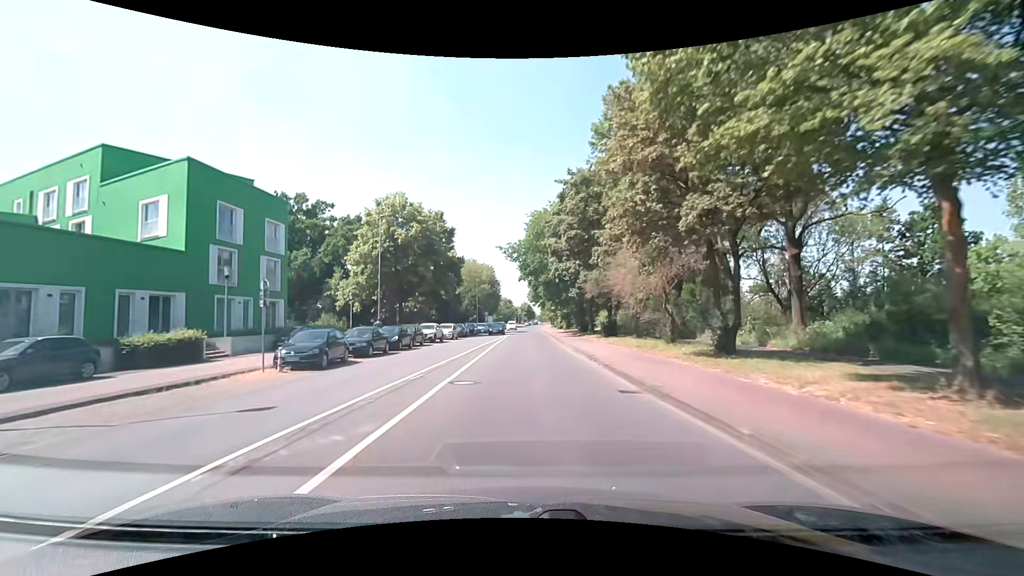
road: tertiary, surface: asphalt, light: Day
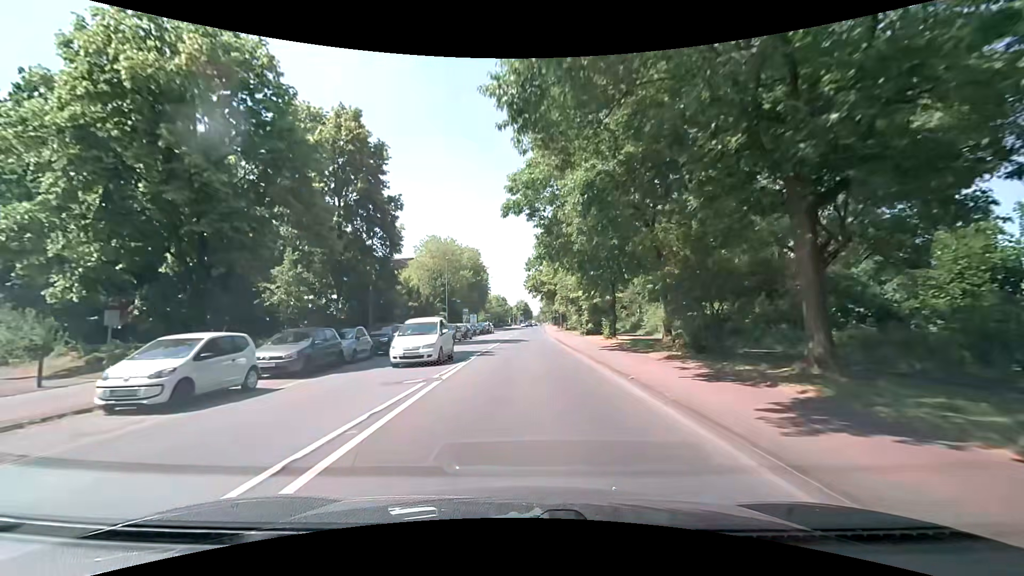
(+0.1, +37.1) m; 0°
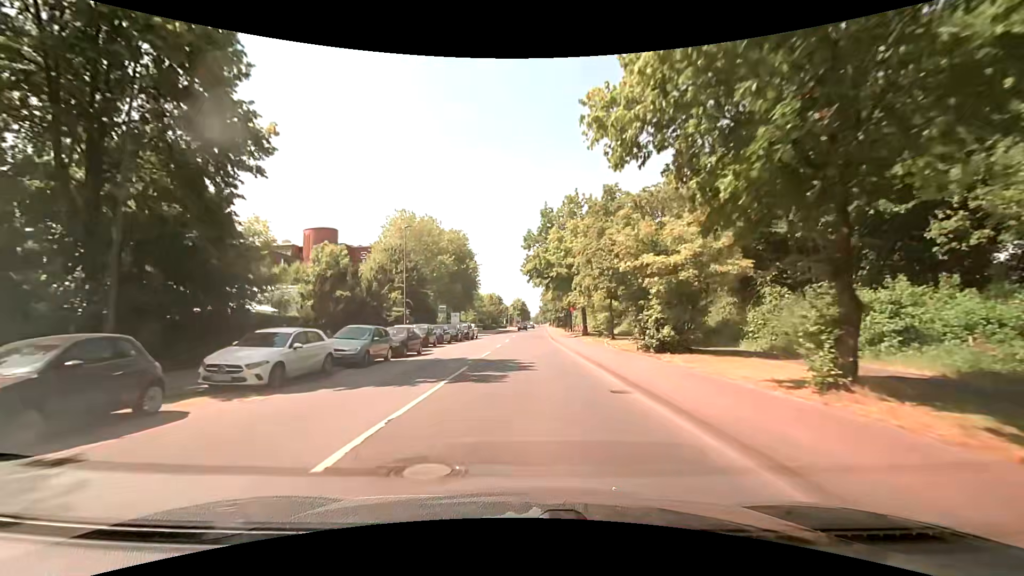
(+0.1, +22.6) m; 0°
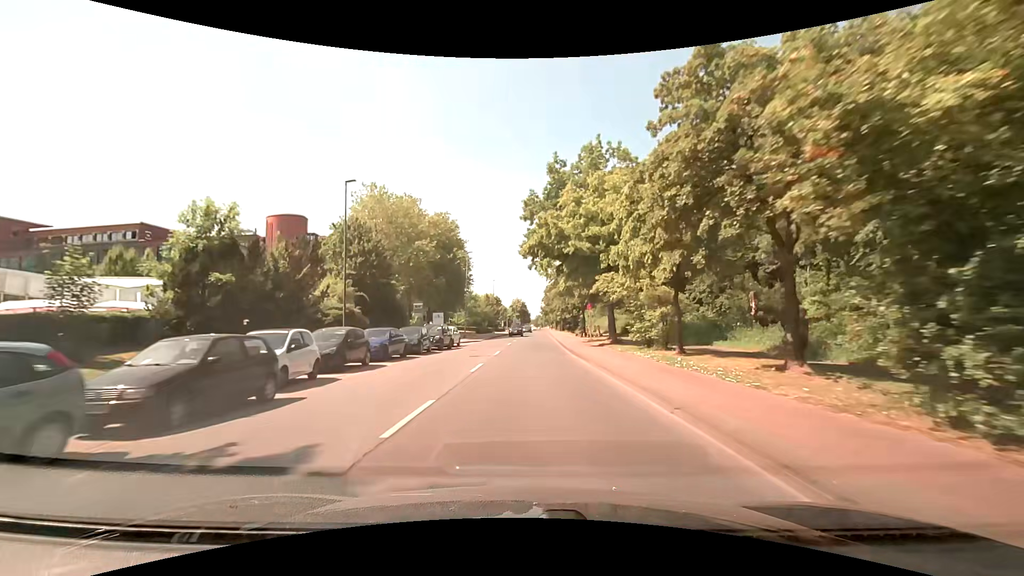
(0.0, +15.2) m; 0°
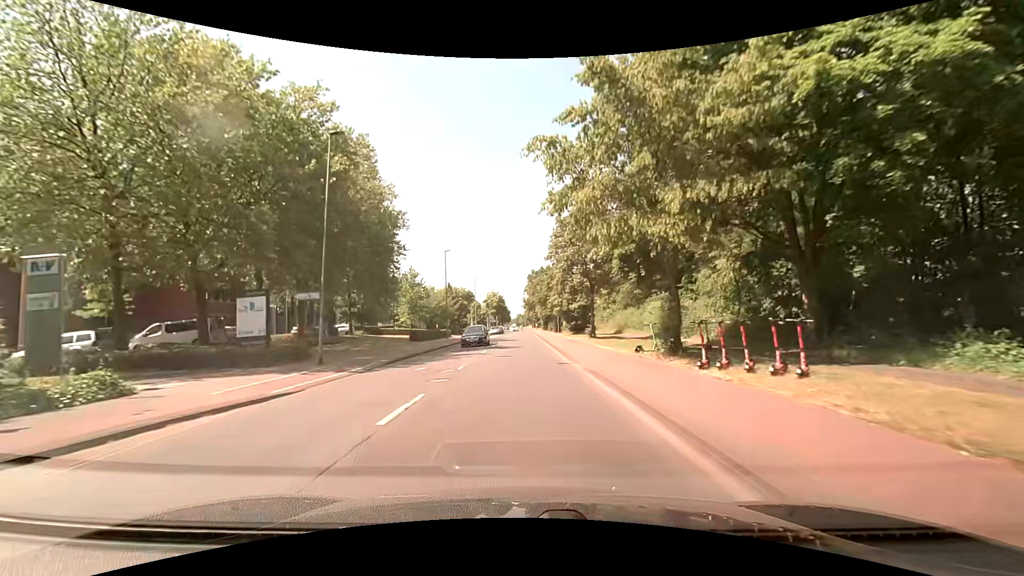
(+0.6, +38.1) m; +2°
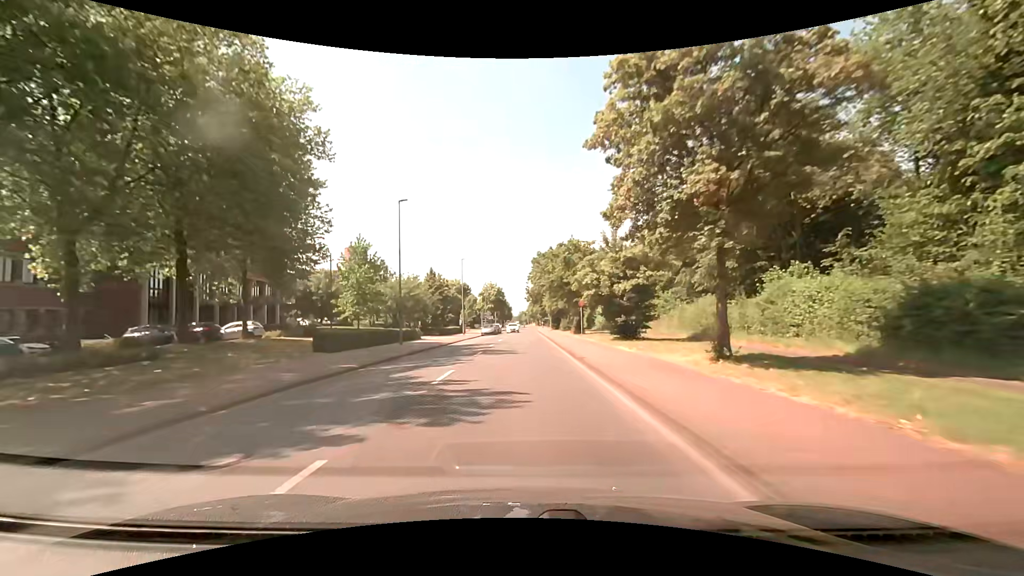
(-0.3, +22.9) m; -1°
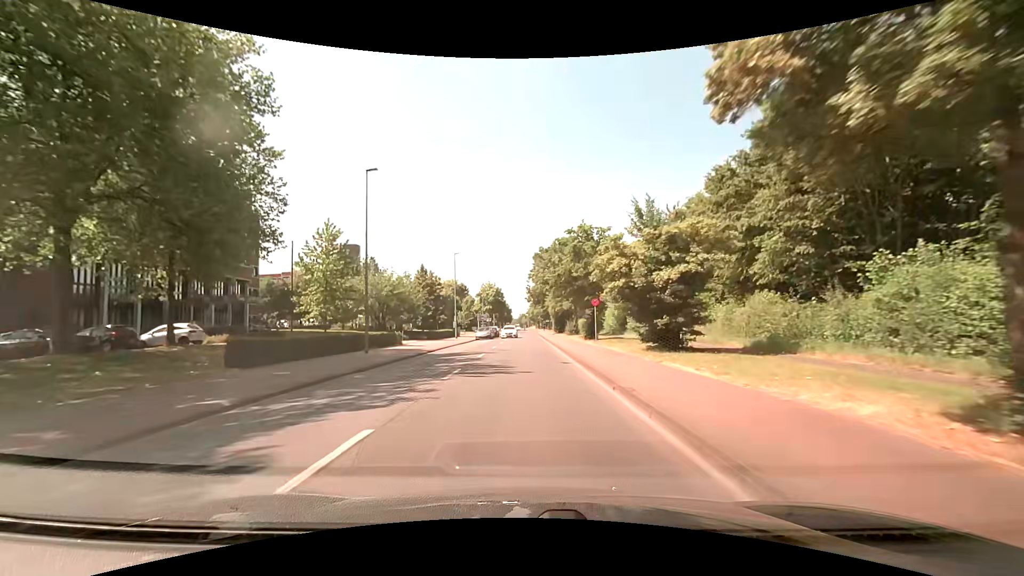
(+0.1, +7.7) m; +1°
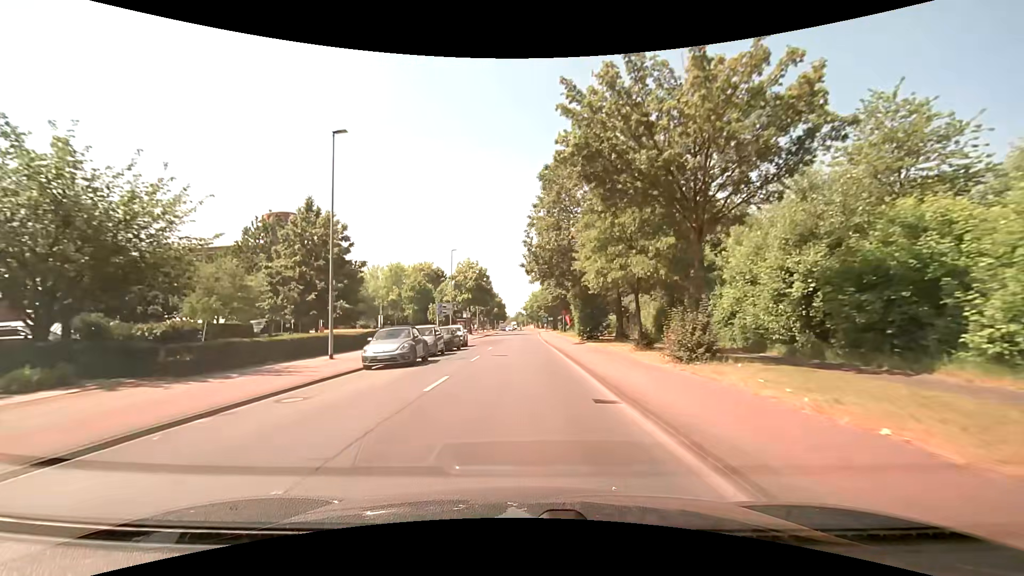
(0.0, +38.4) m; +1°
(0, +10) (0, +20) (0, +30) (-1, +40) (-1, +50) (-1, +60) (-1, +70) (-1, +80) (0, +90) (0, +100) m
